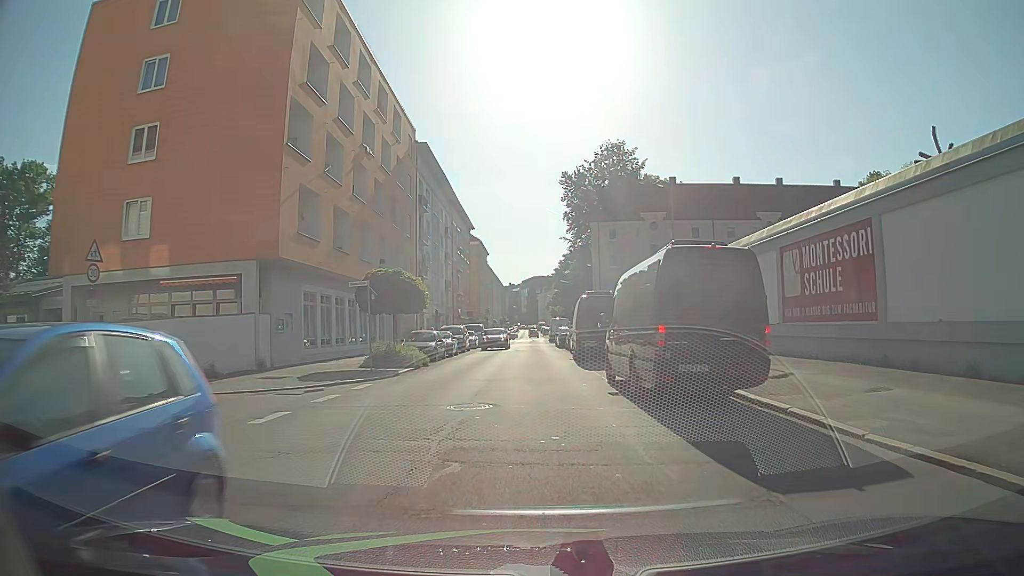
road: tertiary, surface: asphalt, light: Day
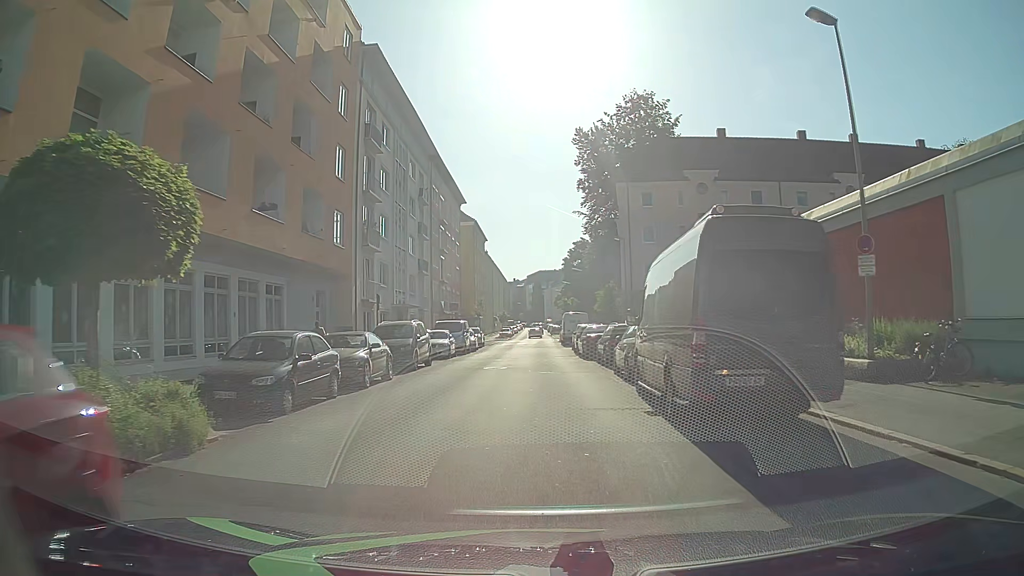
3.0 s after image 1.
(0.0, +19.2) m; 0°
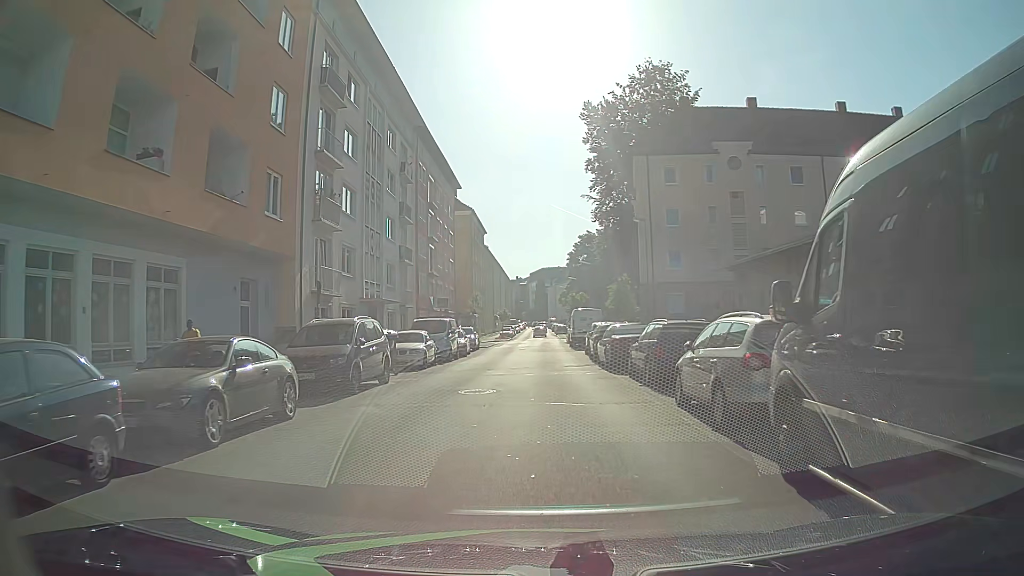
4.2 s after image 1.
(-0.1, +8.3) m; -1°
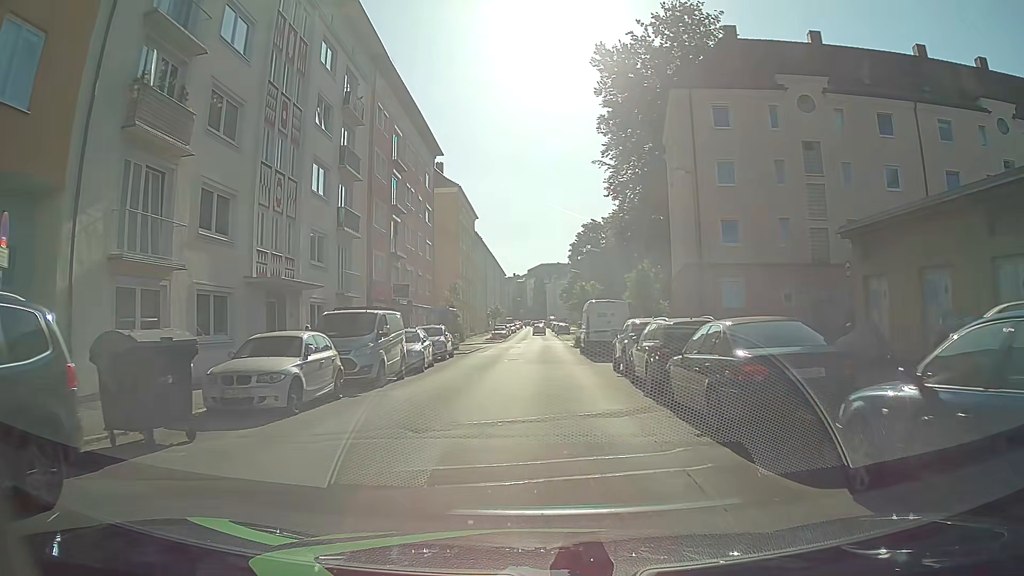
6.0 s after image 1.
(0.0, +13.4) m; +1°
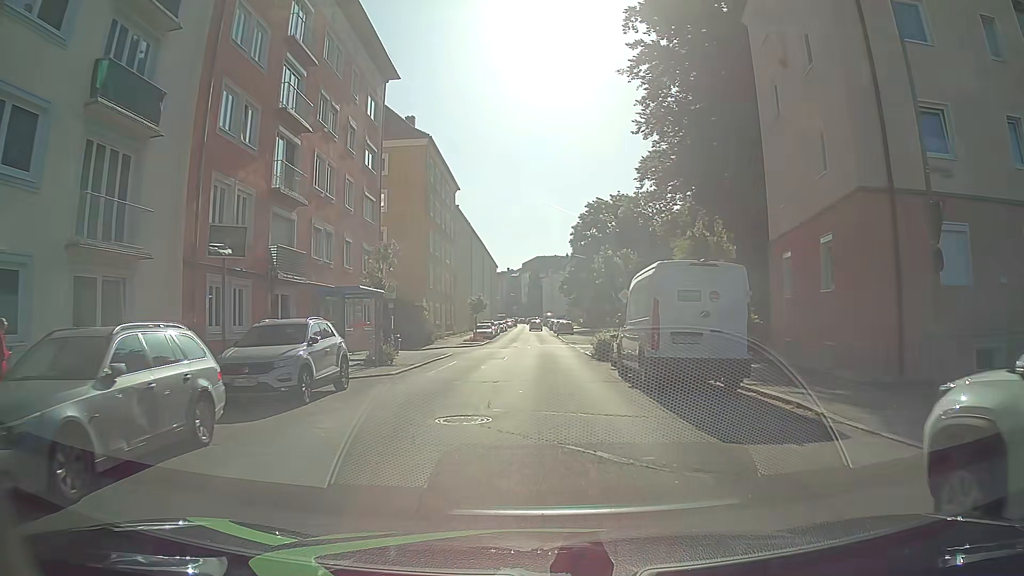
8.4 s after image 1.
(-0.1, +18.0) m; -1°
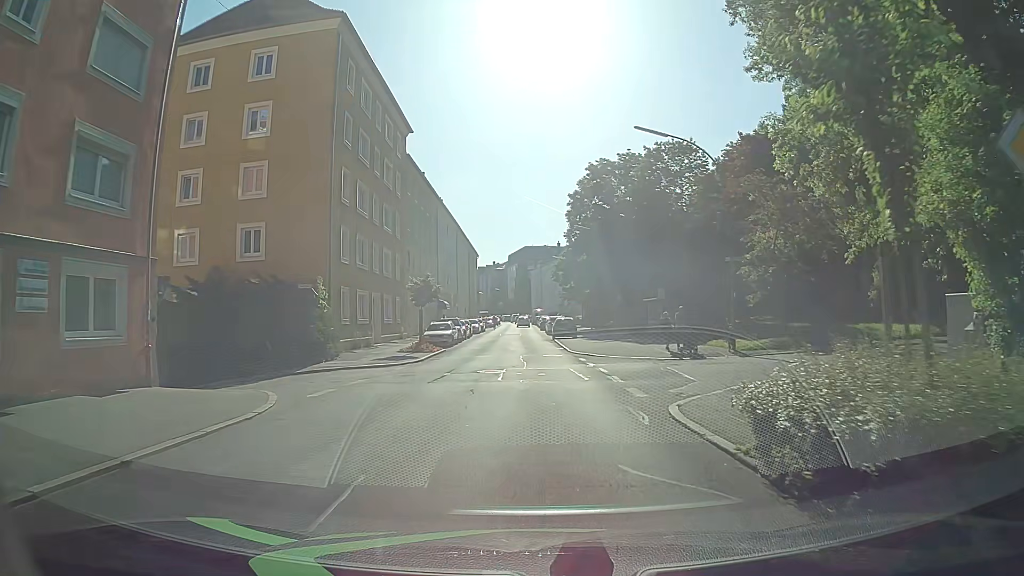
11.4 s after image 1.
(+0.4, +22.3) m; +1°
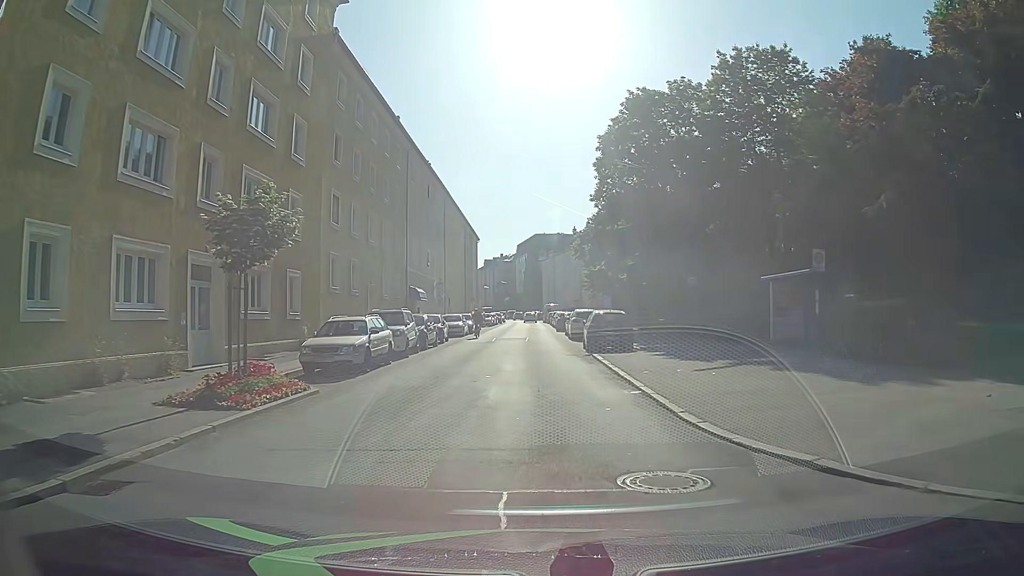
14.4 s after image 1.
(-0.2, +22.4) m; 0°
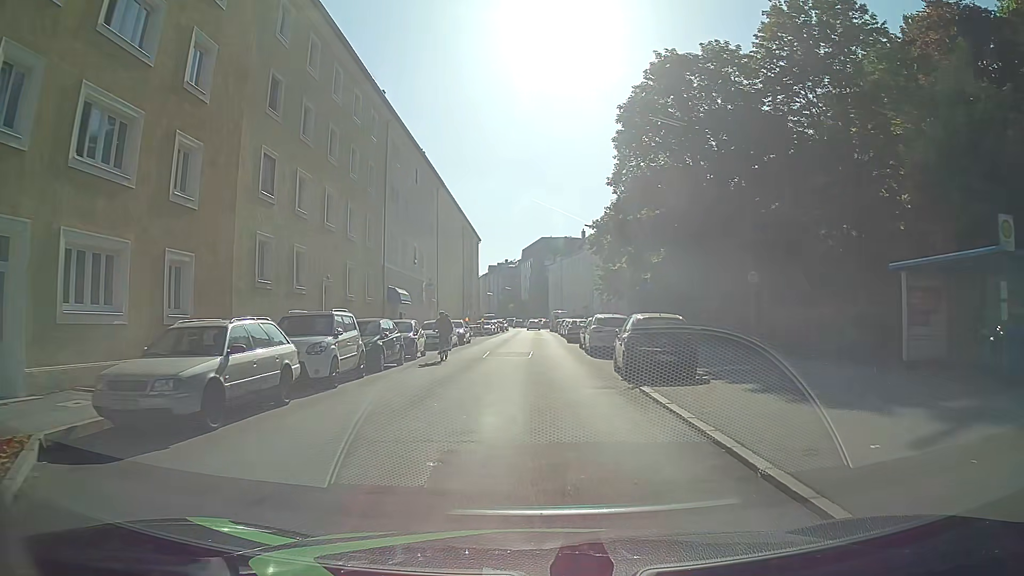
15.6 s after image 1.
(-0.1, +9.0) m; -2°
